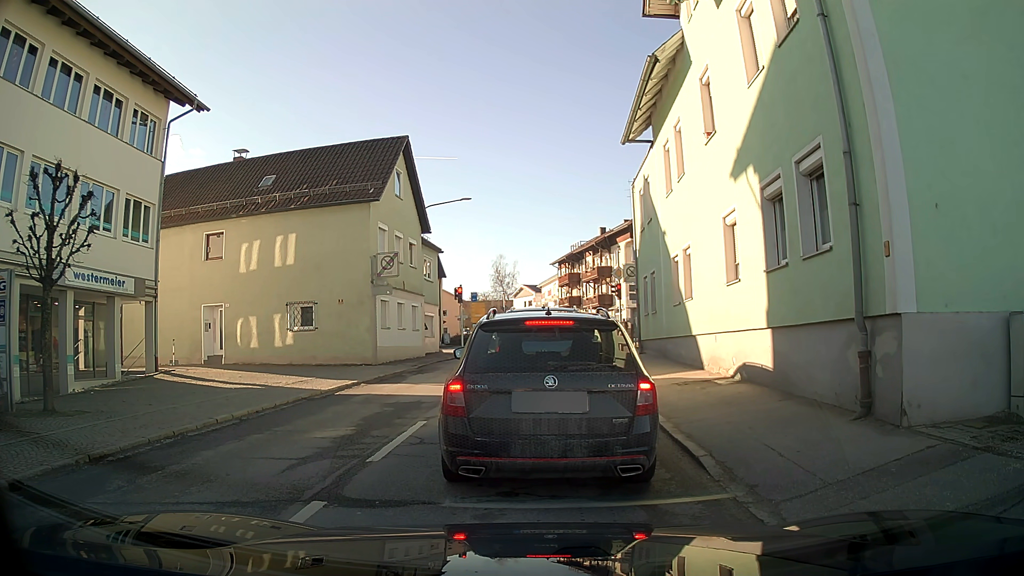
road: secondary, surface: asphalt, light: Day
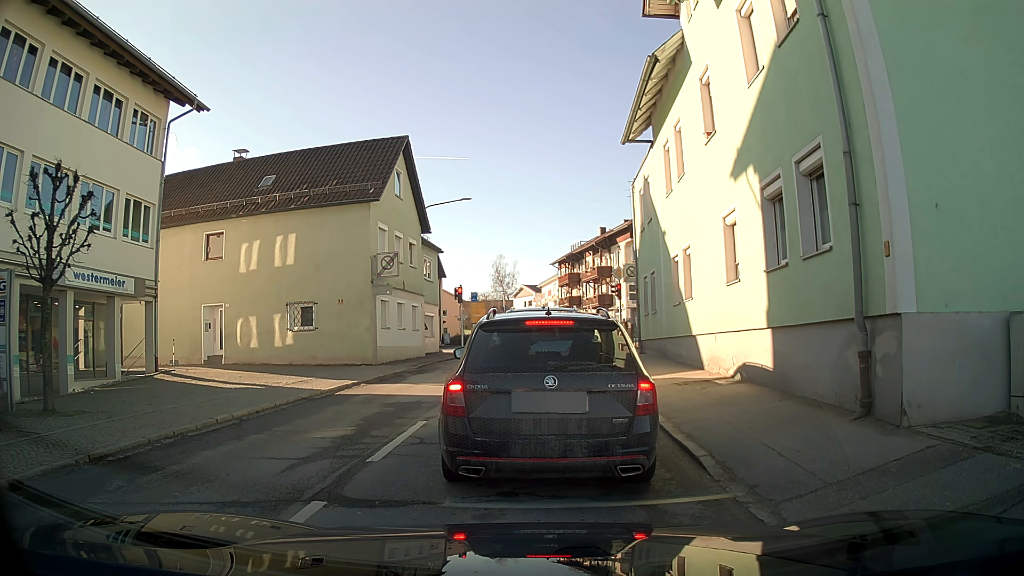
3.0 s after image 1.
(0.0, 0.0) m; 0°
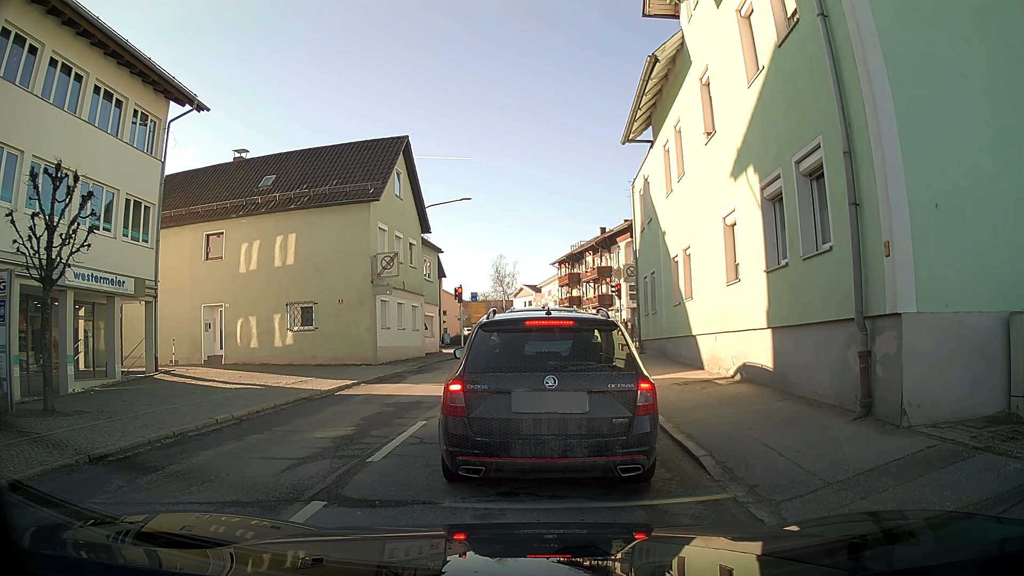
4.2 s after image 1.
(0.0, 0.0) m; 0°
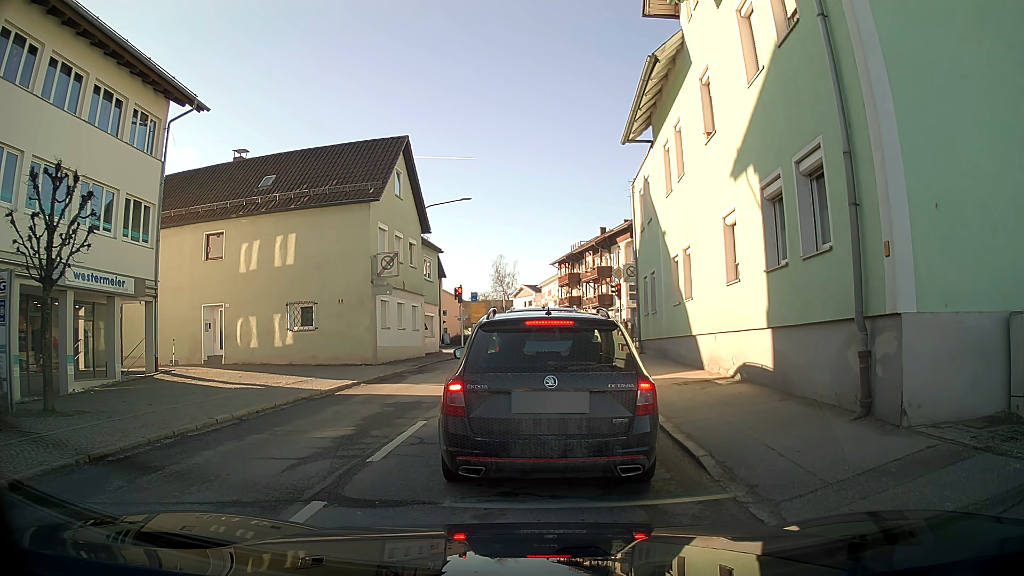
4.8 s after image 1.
(0.0, 0.0) m; 0°
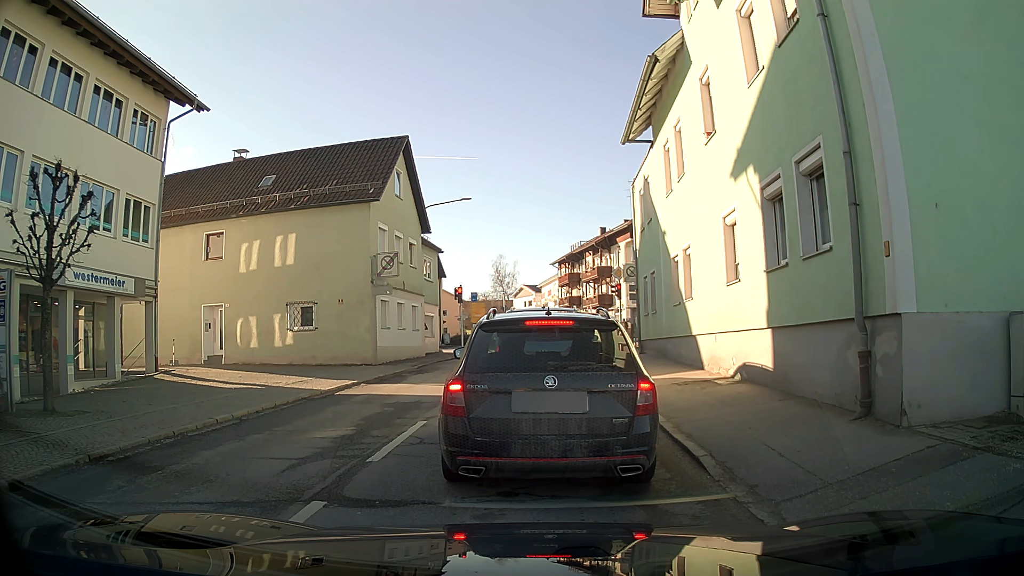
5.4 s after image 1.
(0.0, 0.0) m; 0°
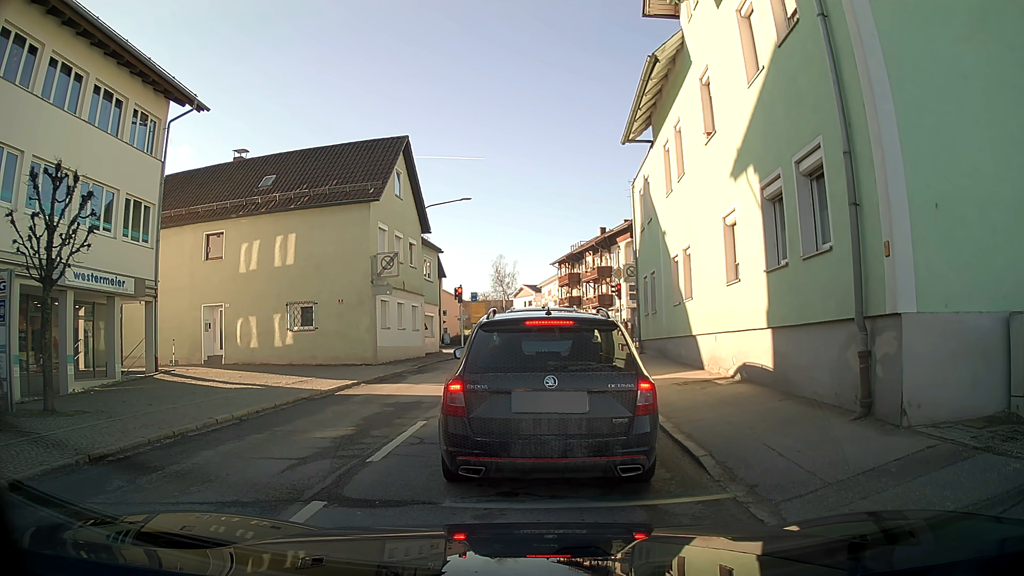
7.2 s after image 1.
(0.0, 0.0) m; 0°
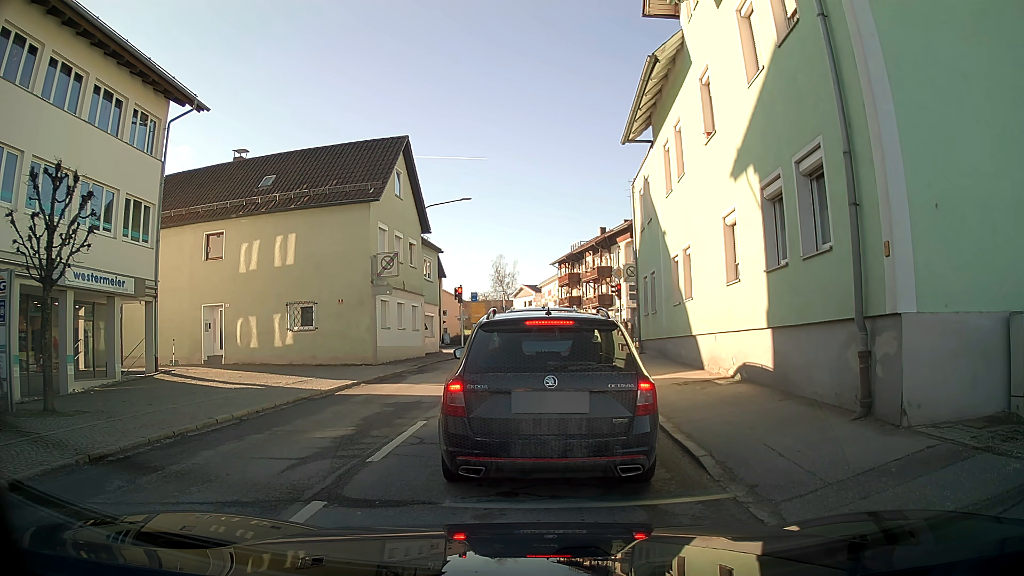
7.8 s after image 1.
(0.0, 0.0) m; 0°
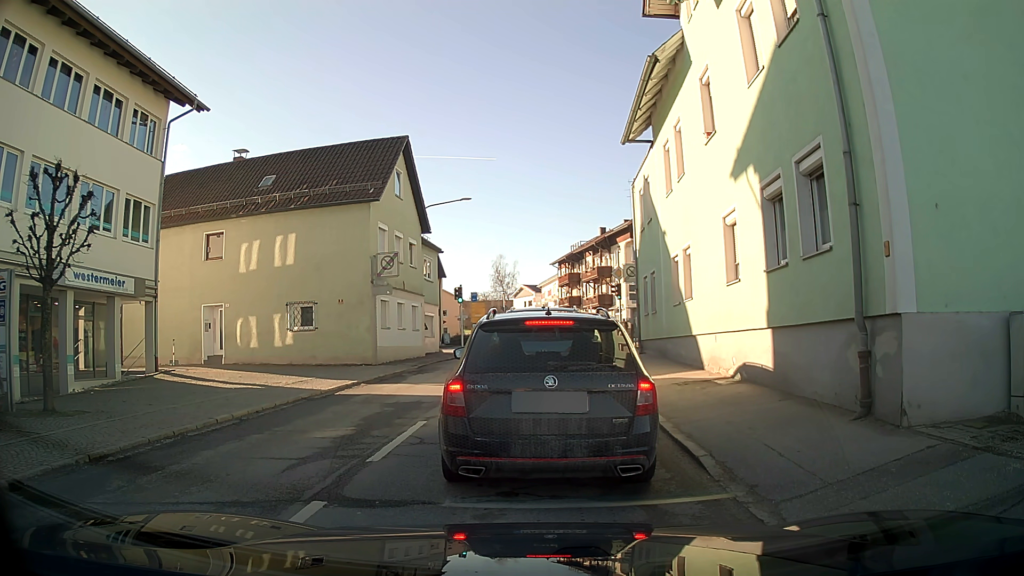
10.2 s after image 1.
(0.0, 0.0) m; 0°
